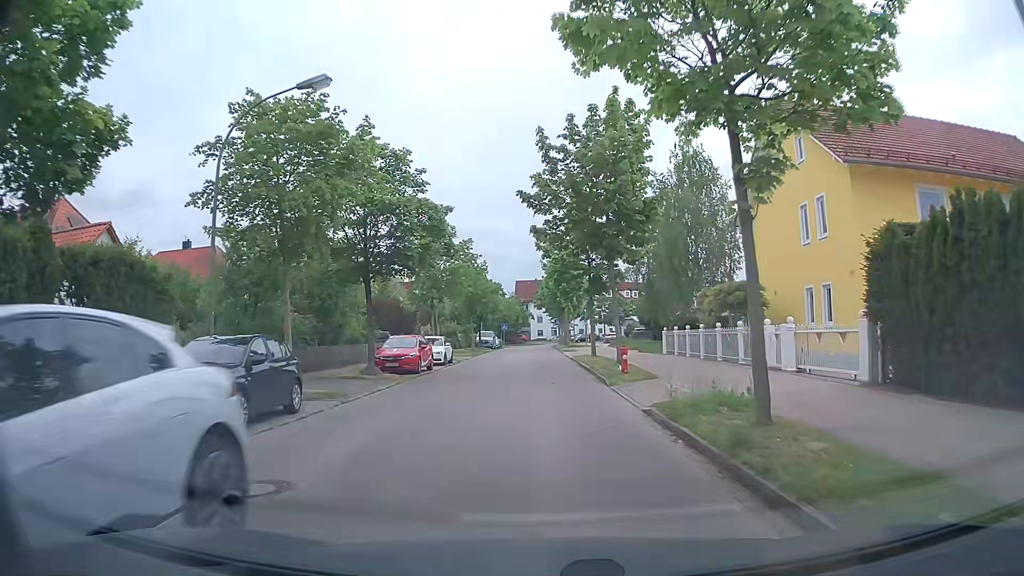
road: residential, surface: asphalt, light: Day
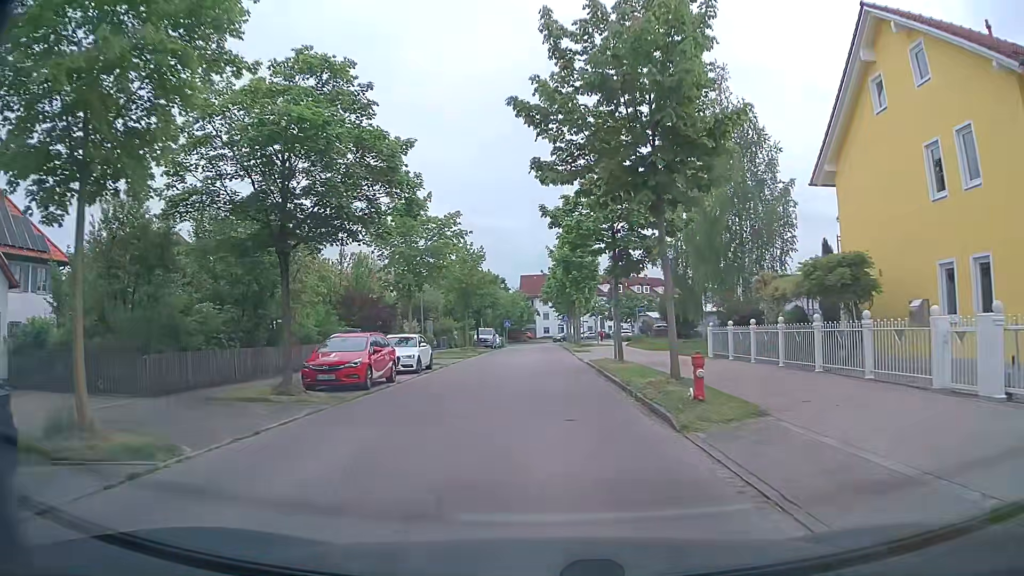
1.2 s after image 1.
(-0.1, +8.4) m; -1°
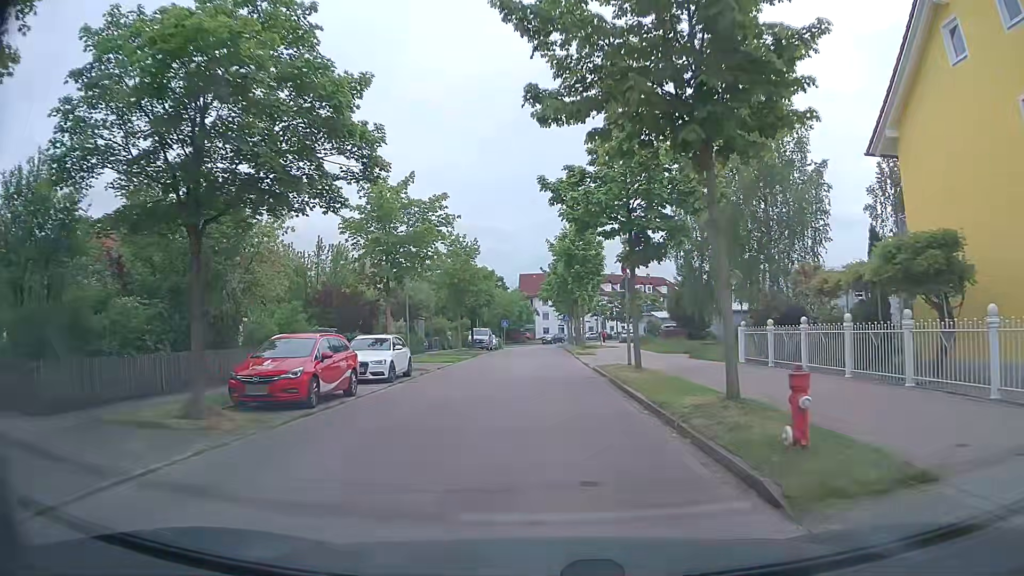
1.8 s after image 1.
(0.0, +4.3) m; +1°
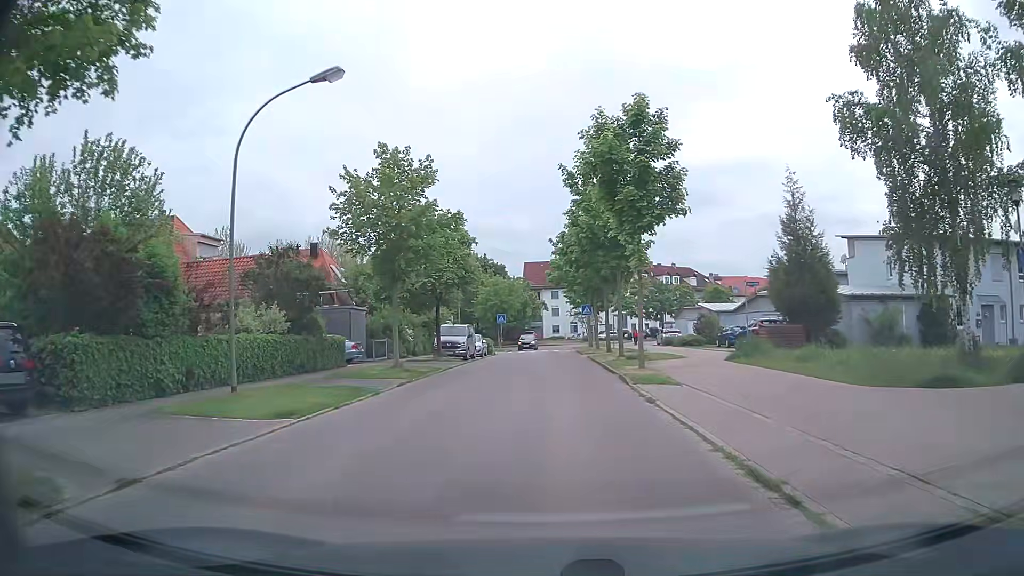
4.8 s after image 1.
(-0.2, +22.0) m; 0°
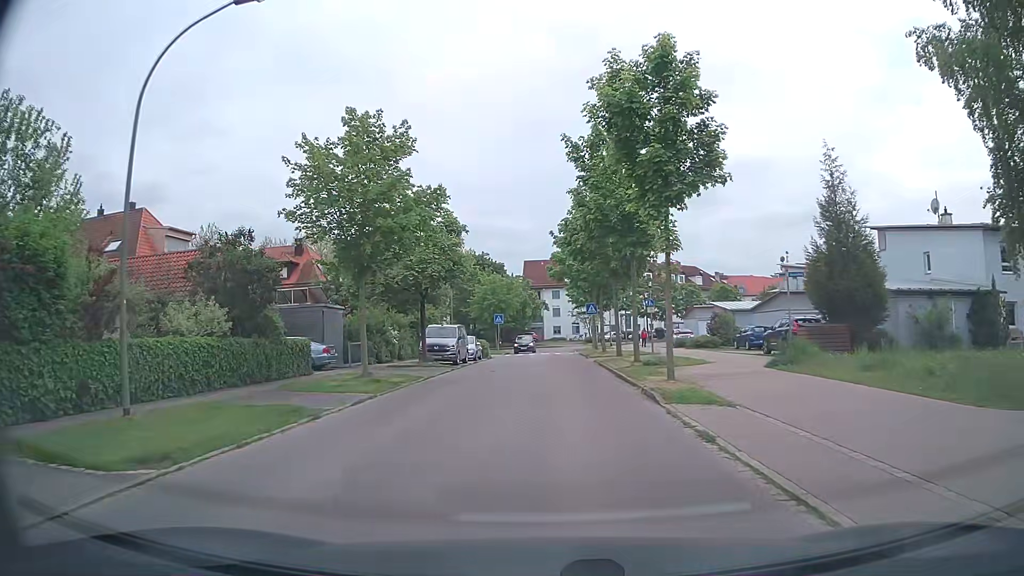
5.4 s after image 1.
(-0.1, +4.5) m; -1°
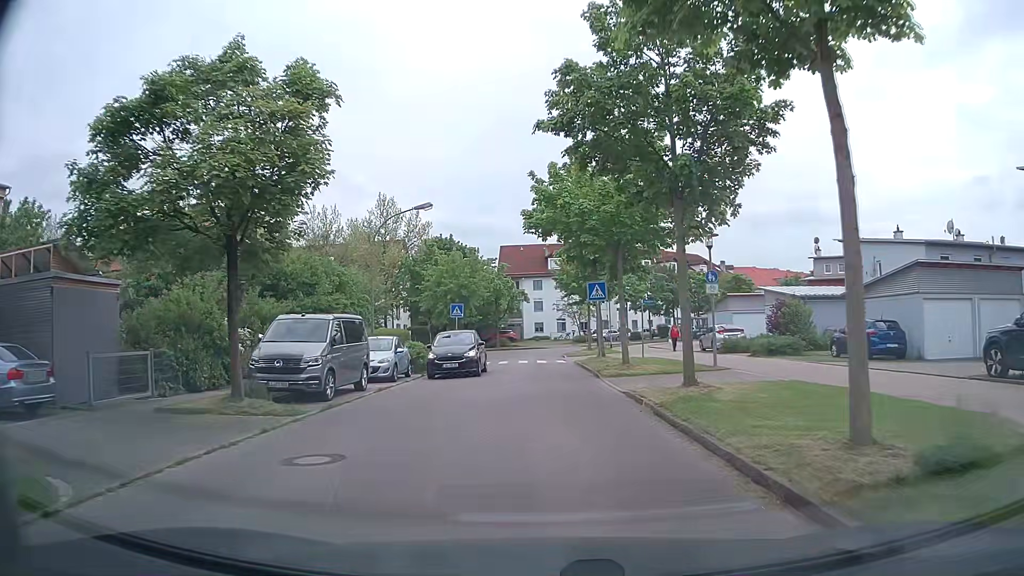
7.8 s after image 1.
(+0.2, +17.7) m; +2°
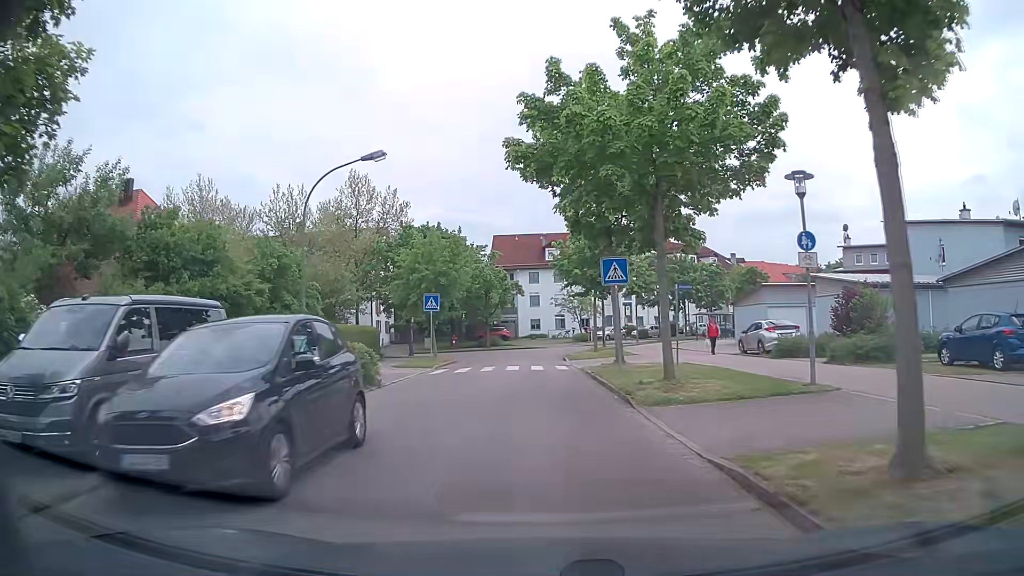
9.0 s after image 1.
(-0.1, +8.3) m; -1°
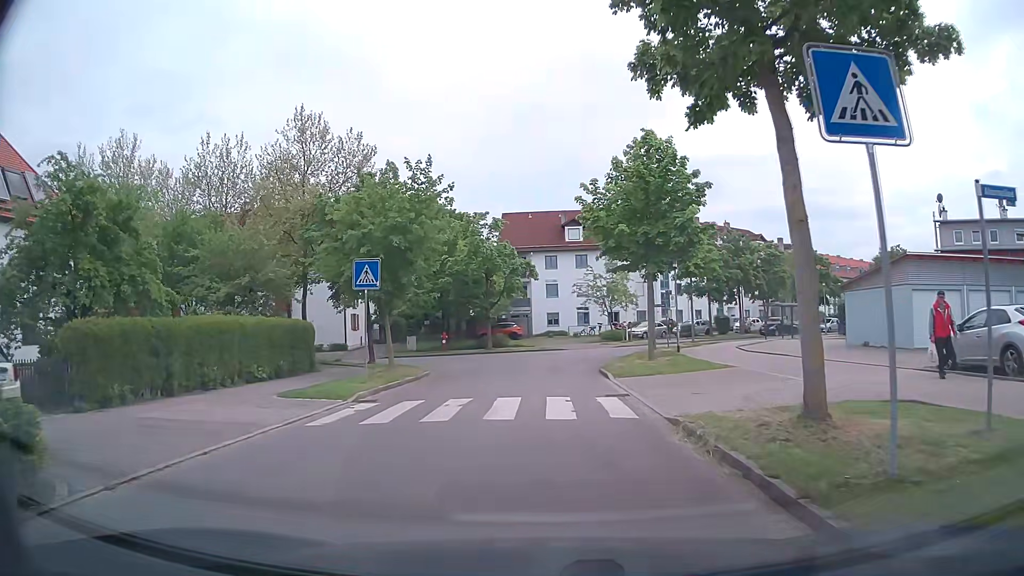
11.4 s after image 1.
(-0.2, +15.1) m; -1°
(0, +10) (0, +20) (0, +30) (+3, +39) (+10, +47) (+18, +53) (+26, +59) (+34, +65) (+42, +71) (+50, +77) m
